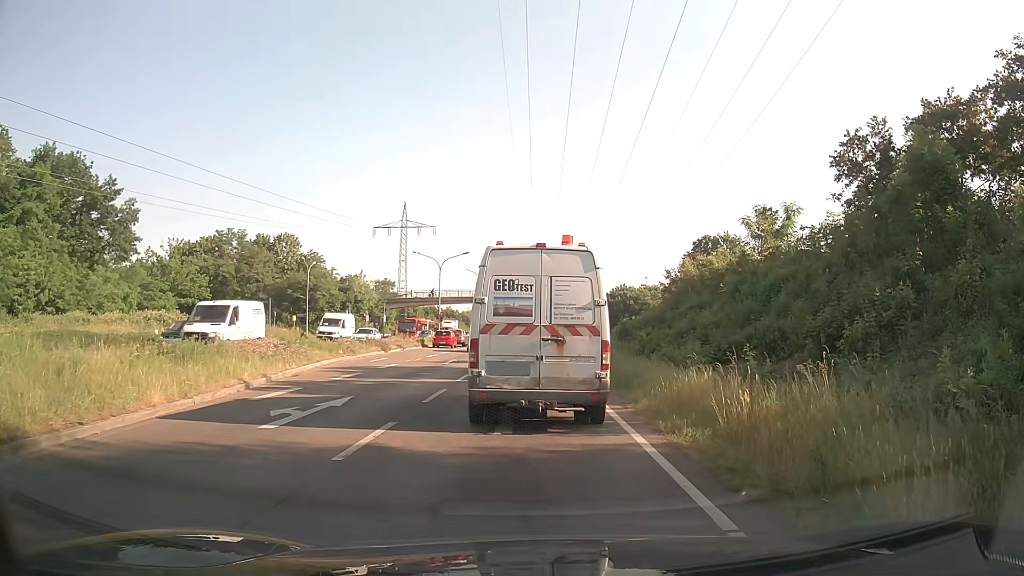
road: primary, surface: asphalt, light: Day
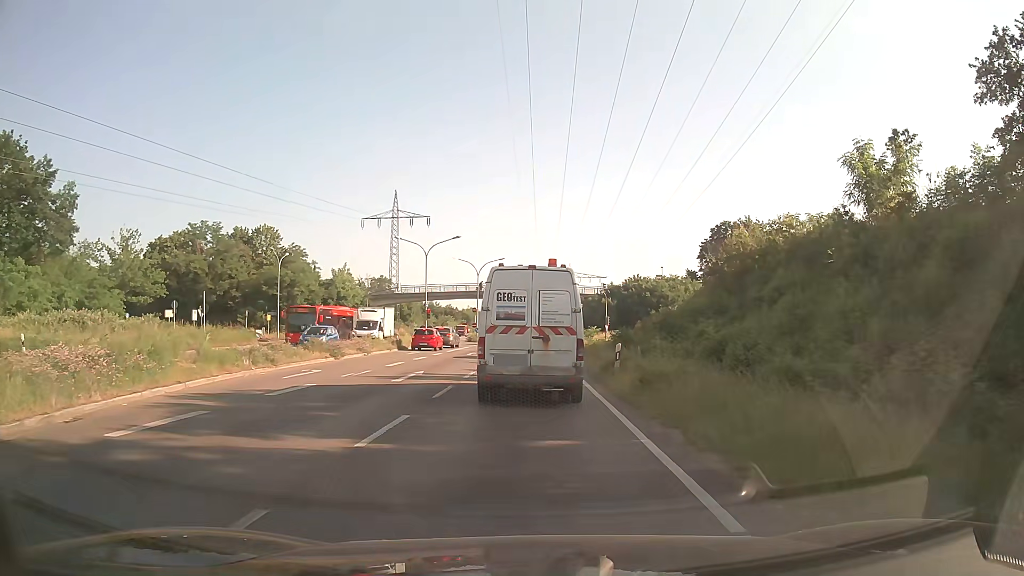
(-0.2, +11.5) m; -1°
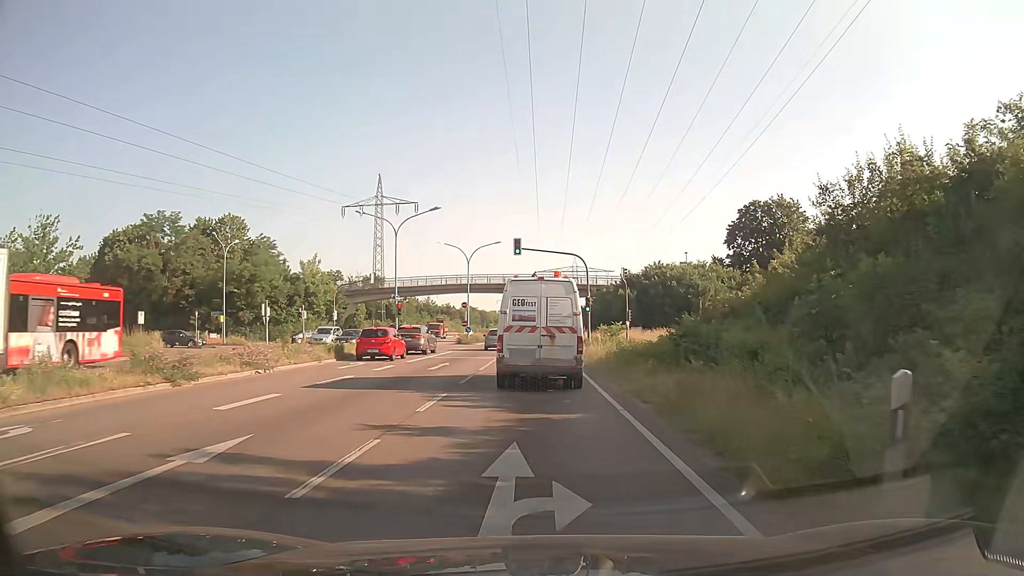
(0.0, +14.9) m; 0°
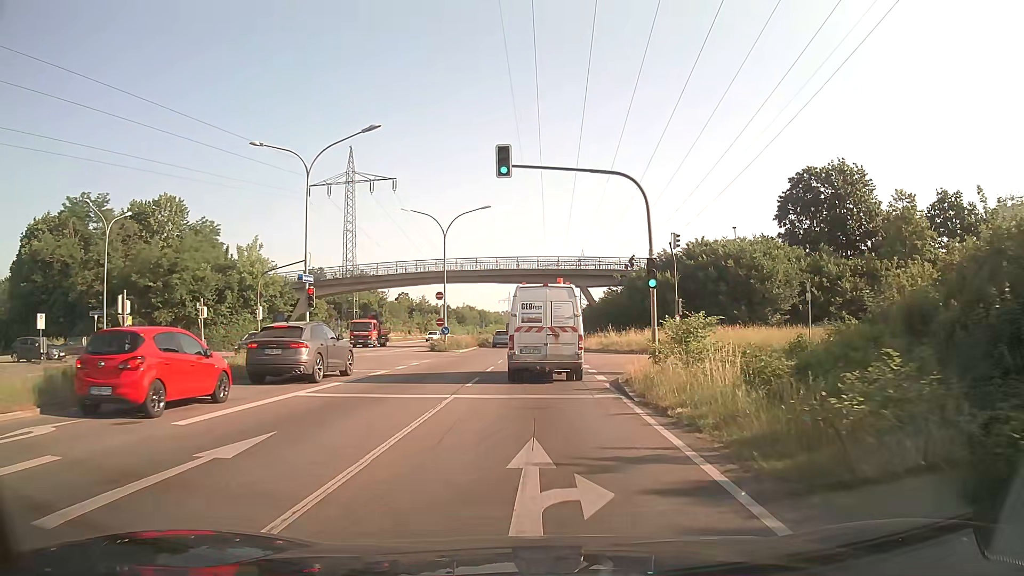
(0.0, +20.0) m; 0°
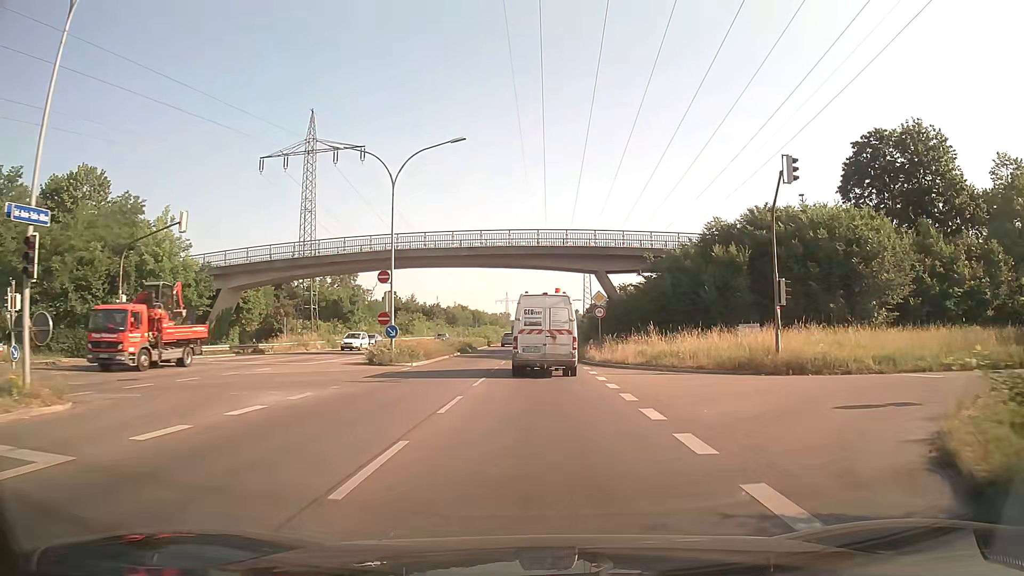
(0.0, +17.6) m; 0°
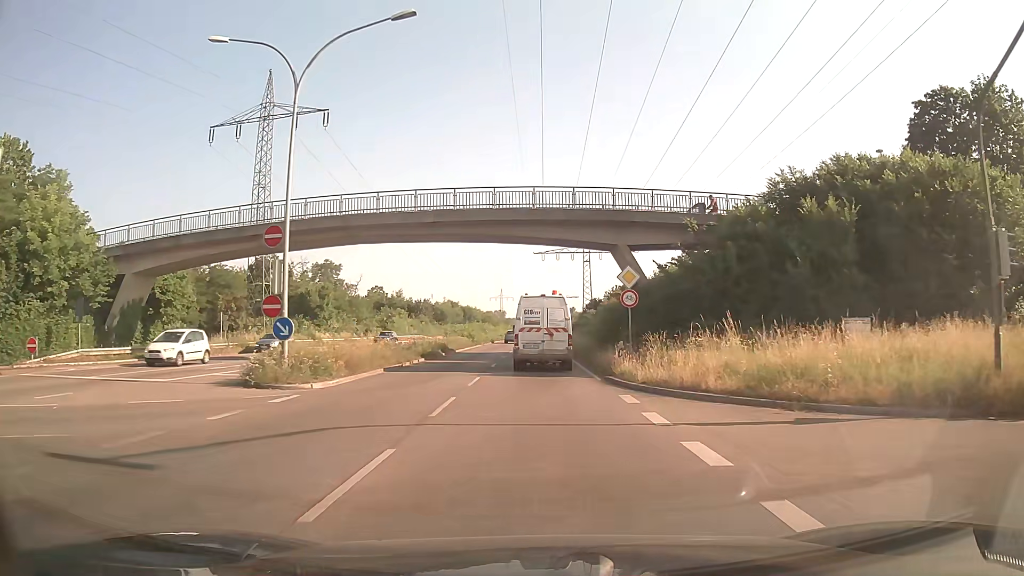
(0.0, +12.8) m; 0°
